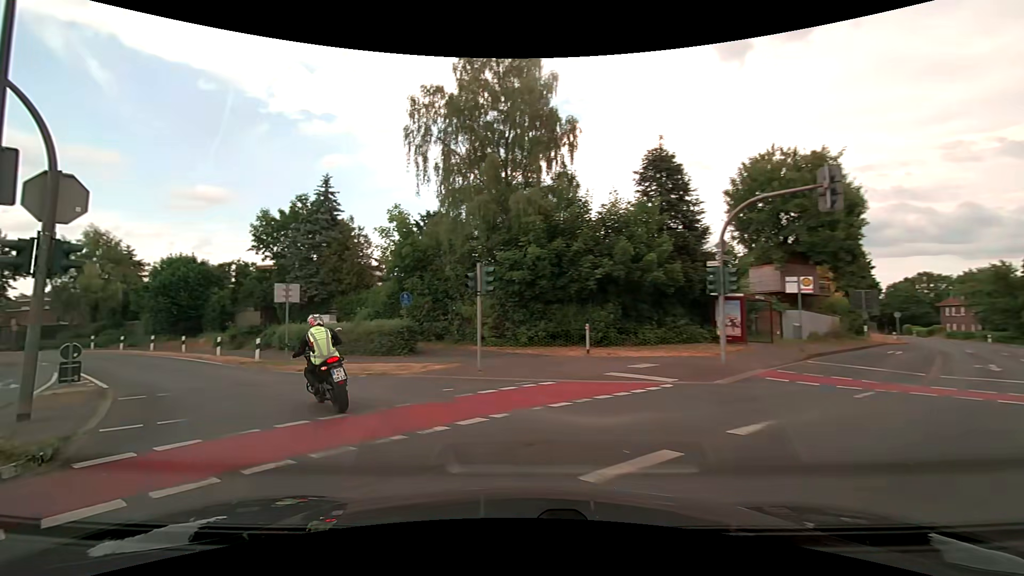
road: secondary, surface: asphalt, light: Day
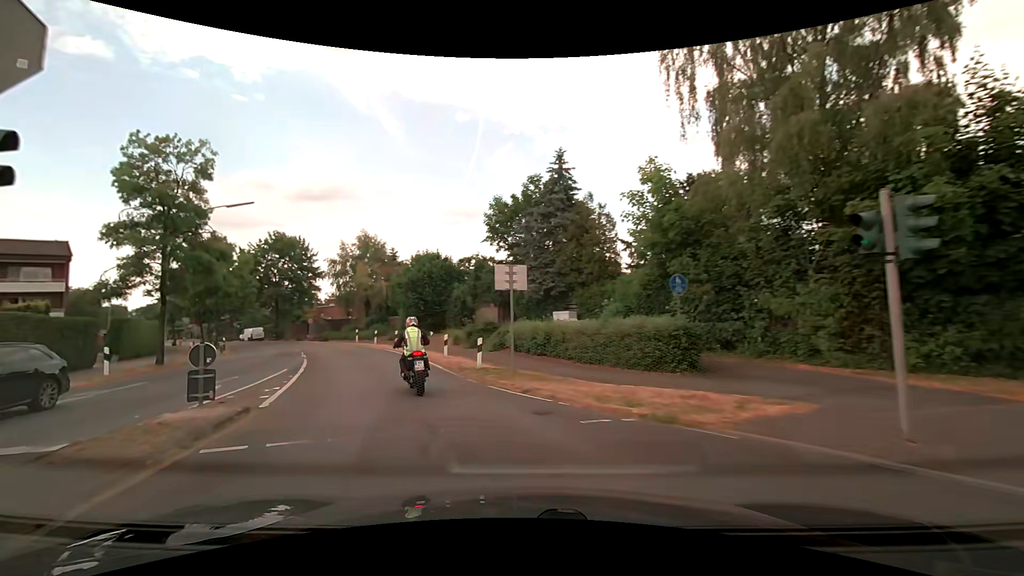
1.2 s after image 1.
(-1.9, +7.5) m; -26°
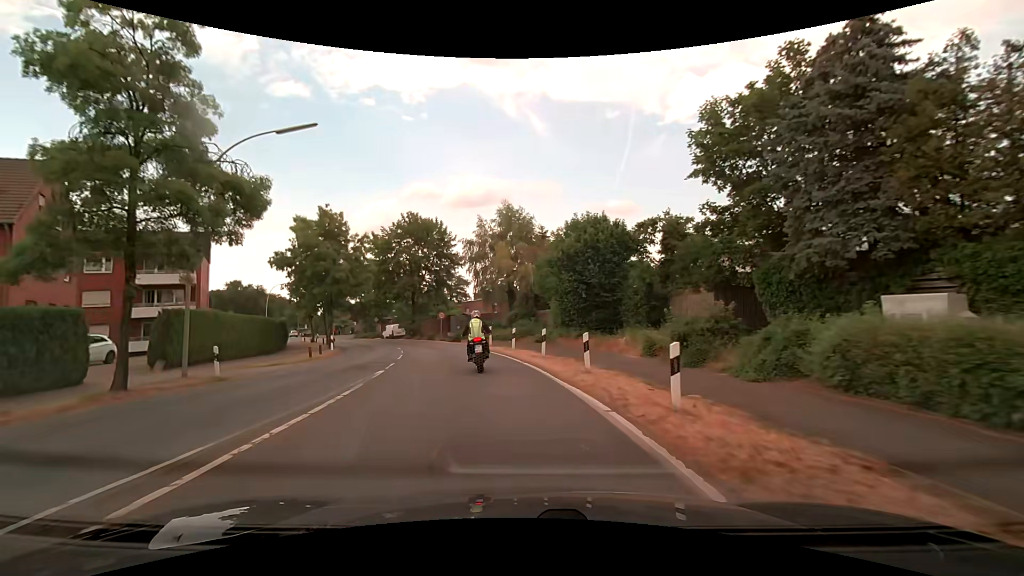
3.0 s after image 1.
(-2.9, +13.8) m; -19°
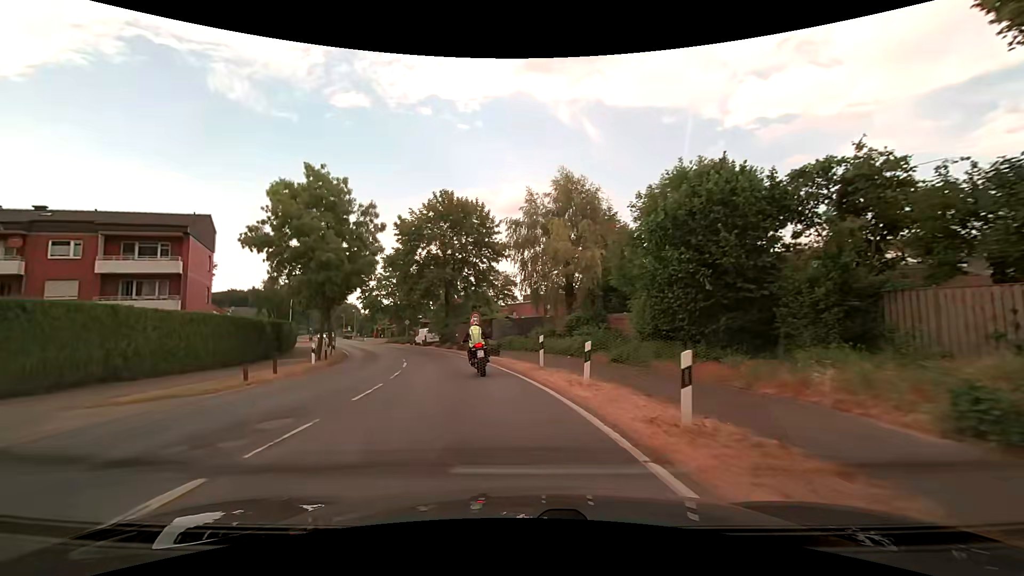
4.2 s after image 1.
(-0.5, +10.8) m; -5°
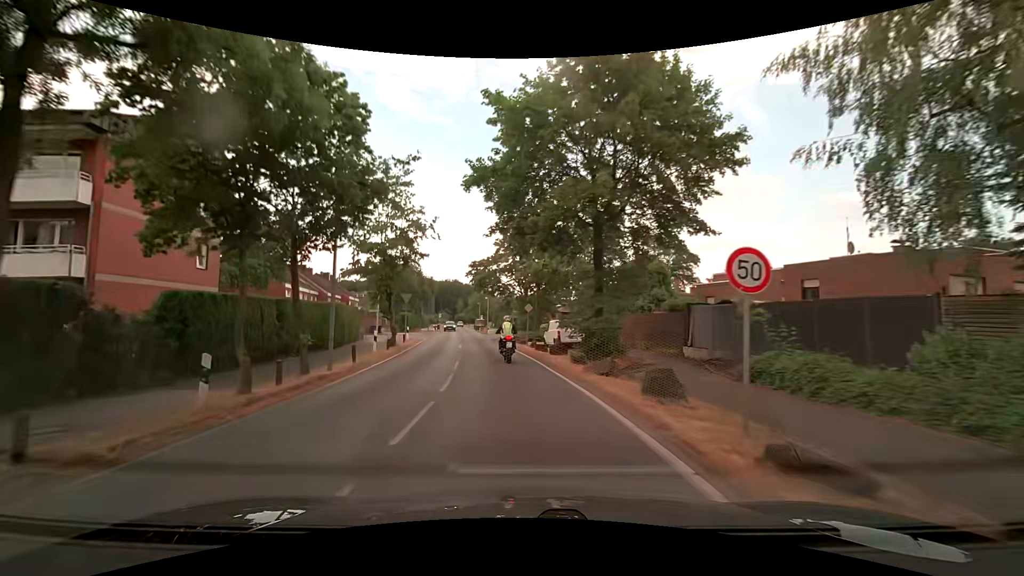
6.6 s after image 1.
(-3.4, +22.7) m; -17°
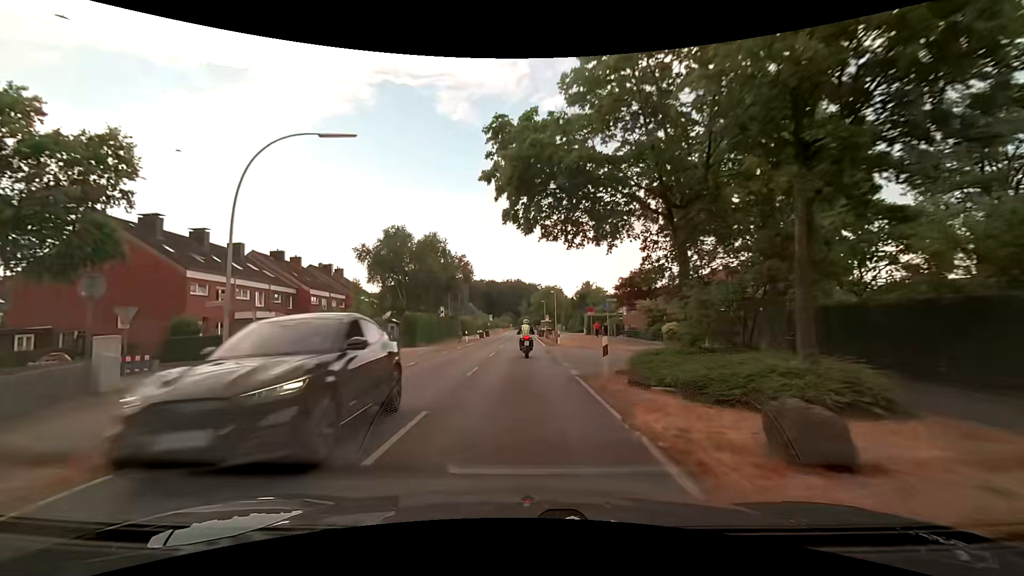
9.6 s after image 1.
(-2.3, +32.8) m; -8°
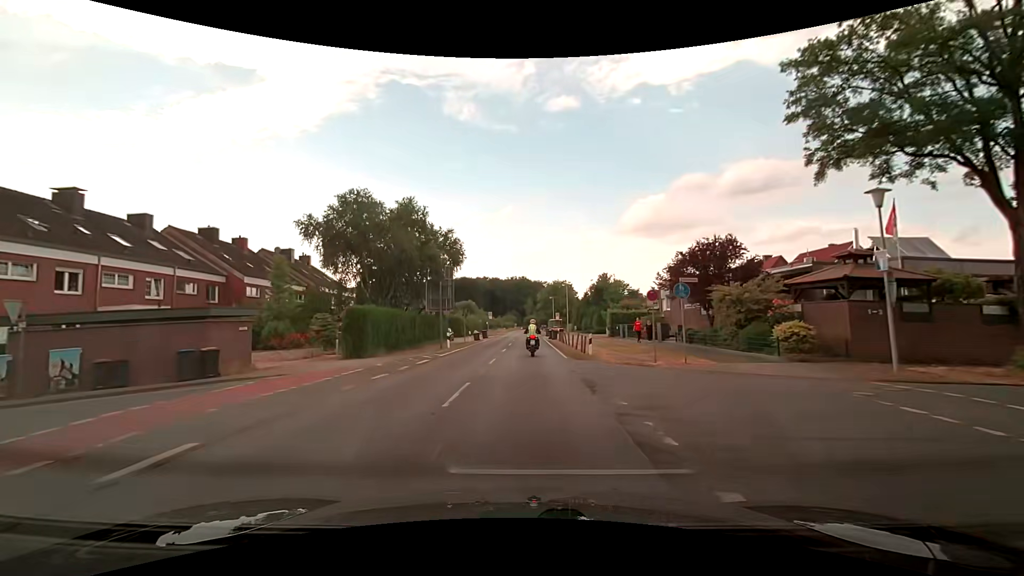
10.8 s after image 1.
(-0.2, +14.4) m; -1°
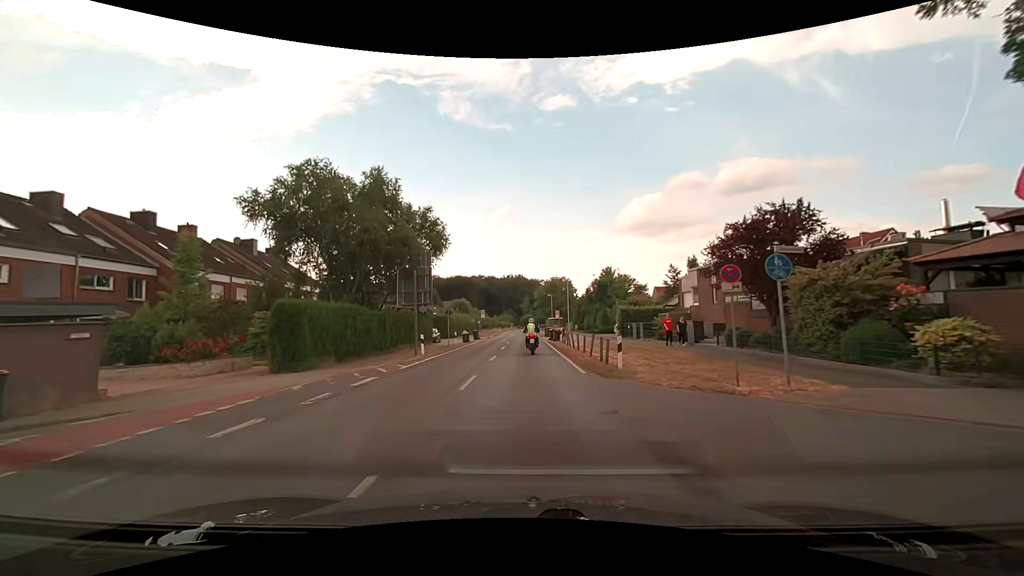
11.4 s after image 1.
(0.0, +7.3) m; 0°
(0, +10) (0, +20) (0, +30) (0, +40) (0, +50) (0, +60) (0, +70) (0, +80) (0, +90) (0, +100) m
